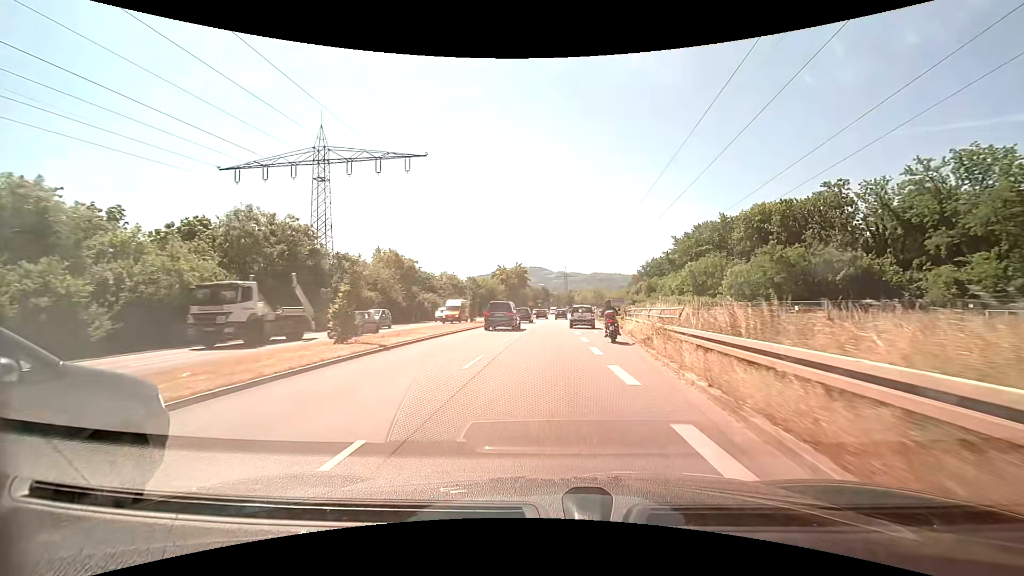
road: primary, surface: asphalt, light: Day
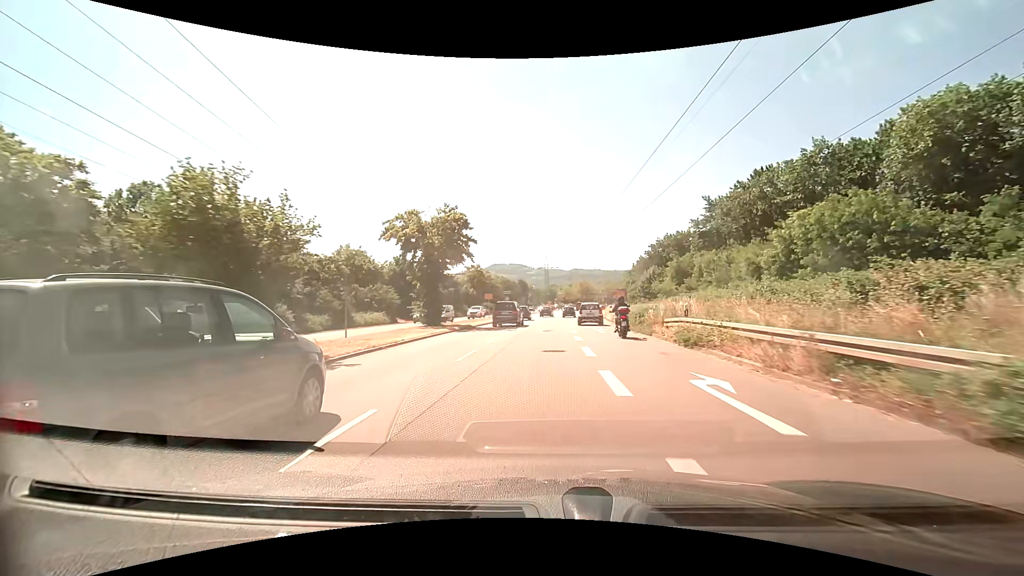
(+1.2, +43.5) m; +2°
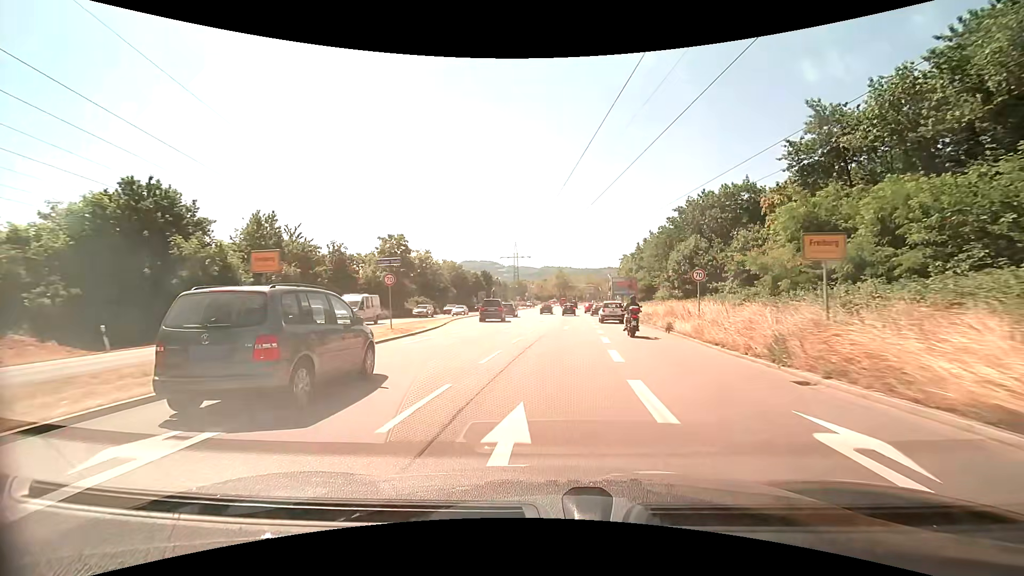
(+0.8, +43.8) m; +3°
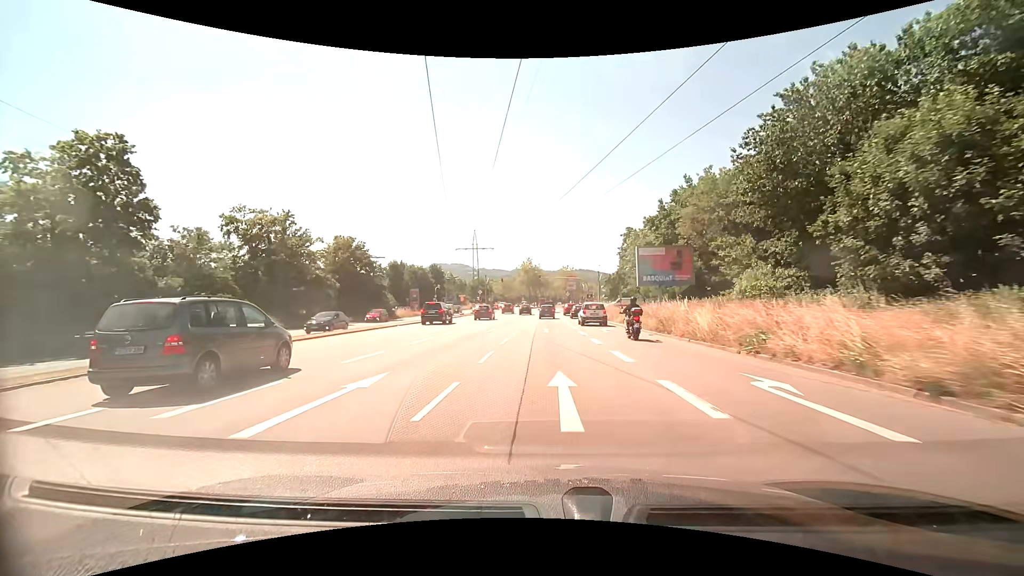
(+1.6, +42.0) m; +3°
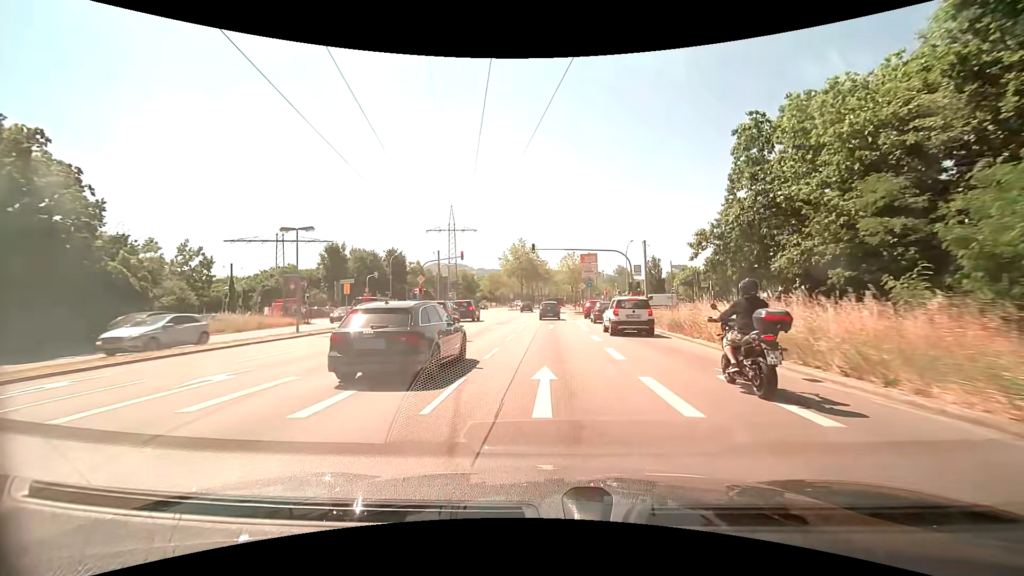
(-0.1, +42.3) m; 0°
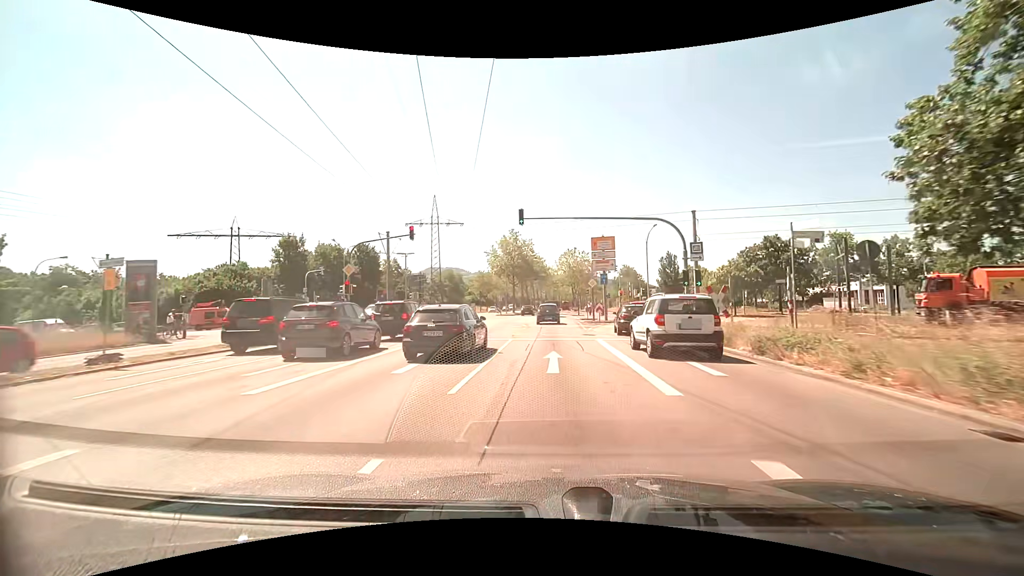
(+0.1, +16.8) m; 0°
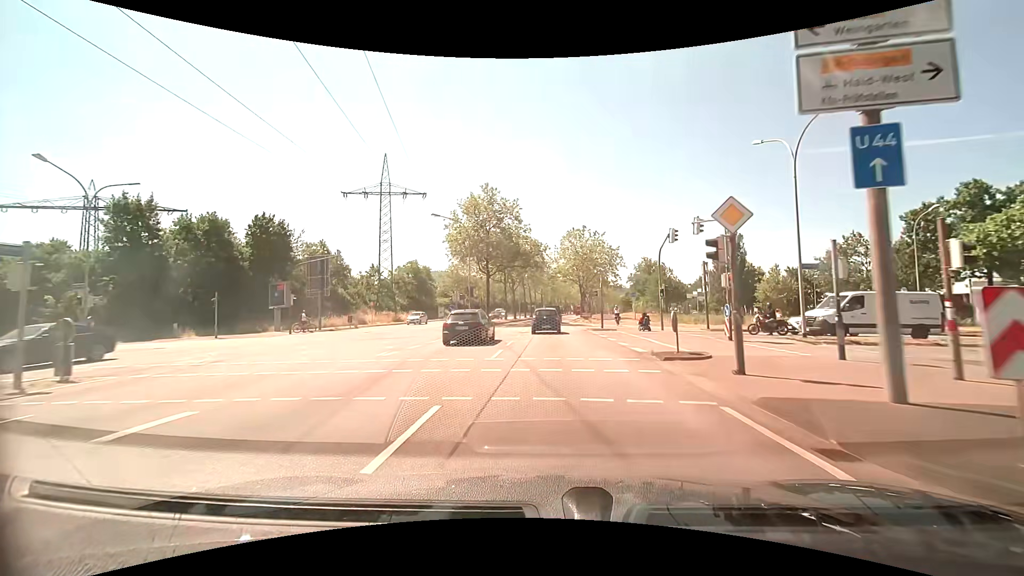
(+0.2, +33.8) m; +1°
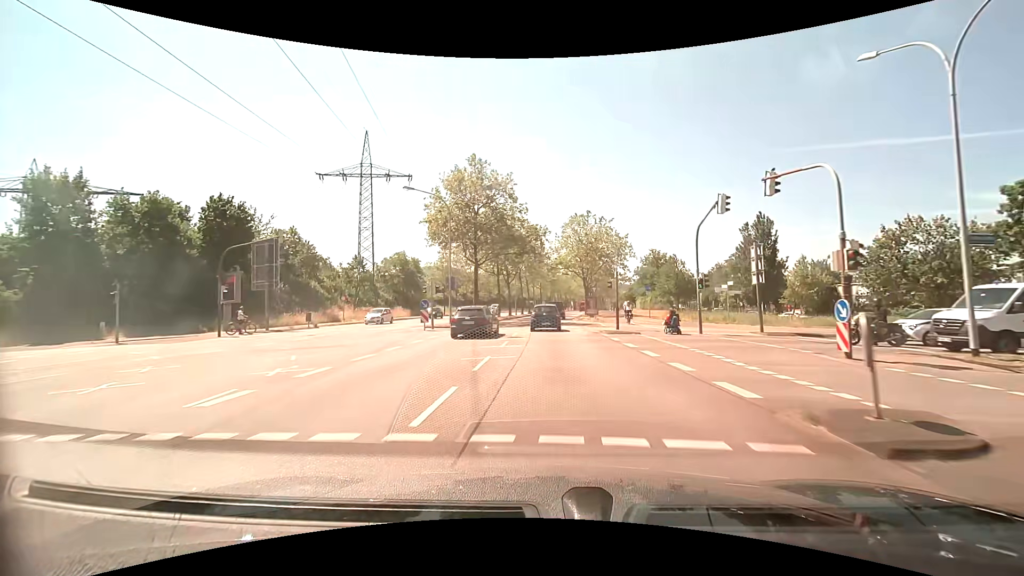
(0.0, +8.5) m; 0°
(0, +10) (0, +20) (0, +30) (0, +40) (+1, +50) (+1, +60) (+2, +70) (+3, +80) (+4, +90) (+6, +100) m
